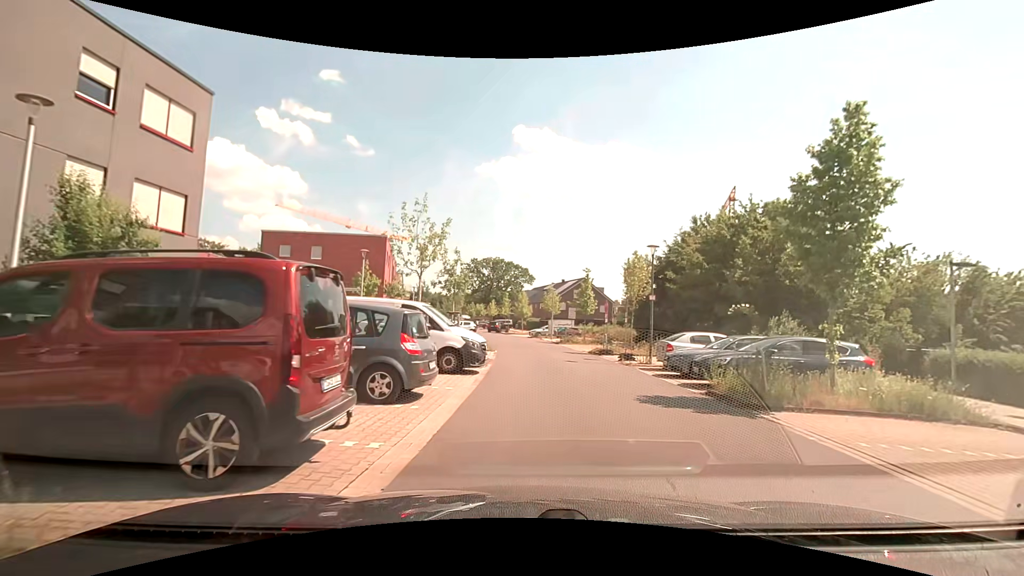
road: residential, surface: asphalt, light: Day
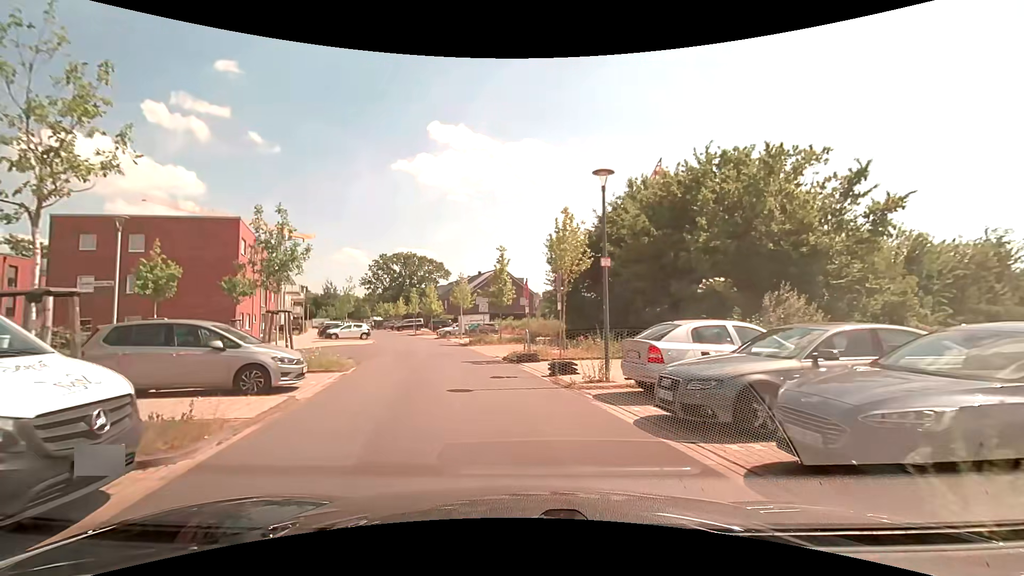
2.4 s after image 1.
(+1.4, +9.8) m; +10°
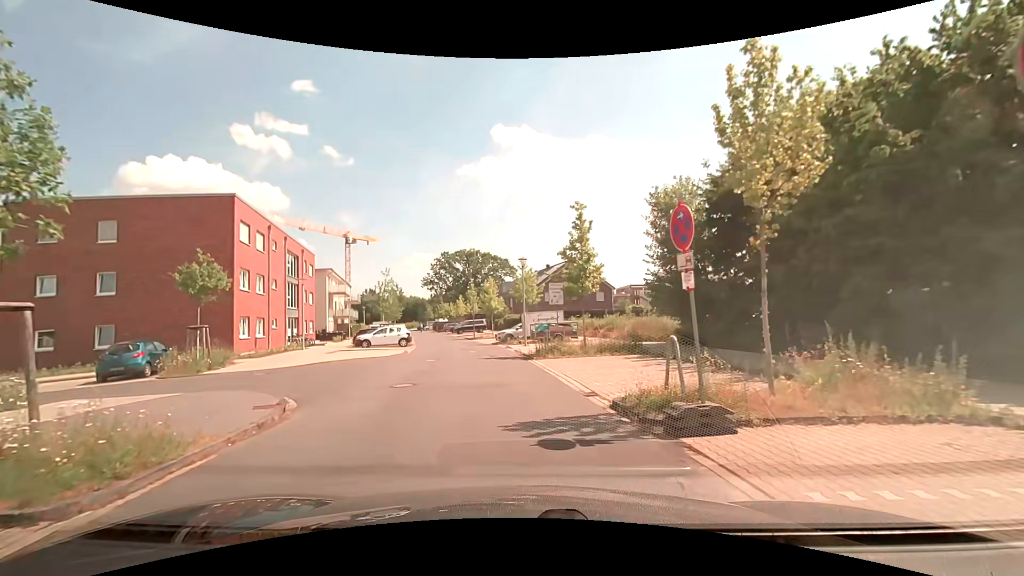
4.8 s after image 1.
(-1.0, +11.7) m; -8°
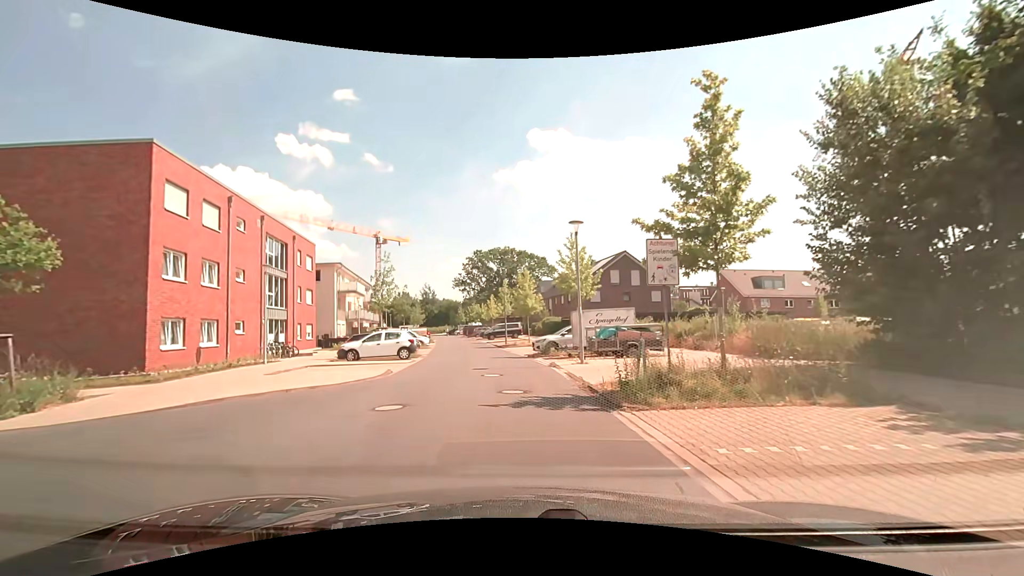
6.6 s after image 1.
(-0.5, +10.9) m; -4°
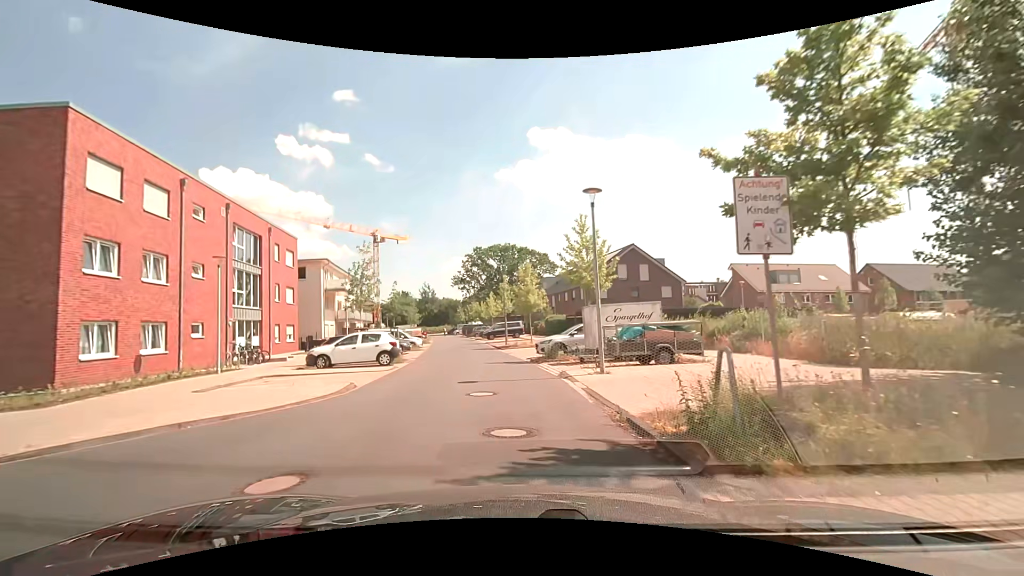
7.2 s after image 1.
(0.0, +4.0) m; -1°
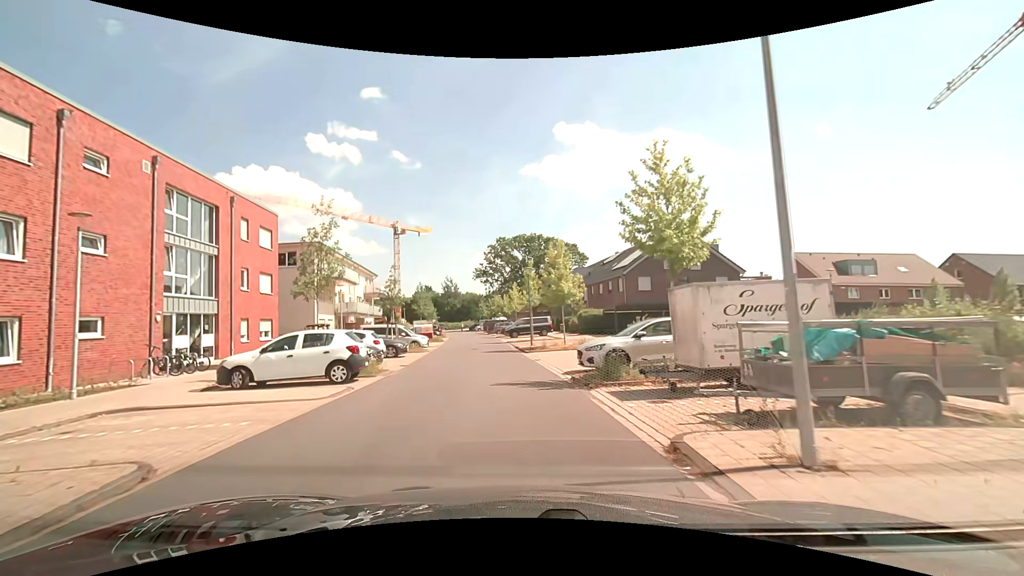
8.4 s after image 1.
(-0.1, +8.5) m; -3°
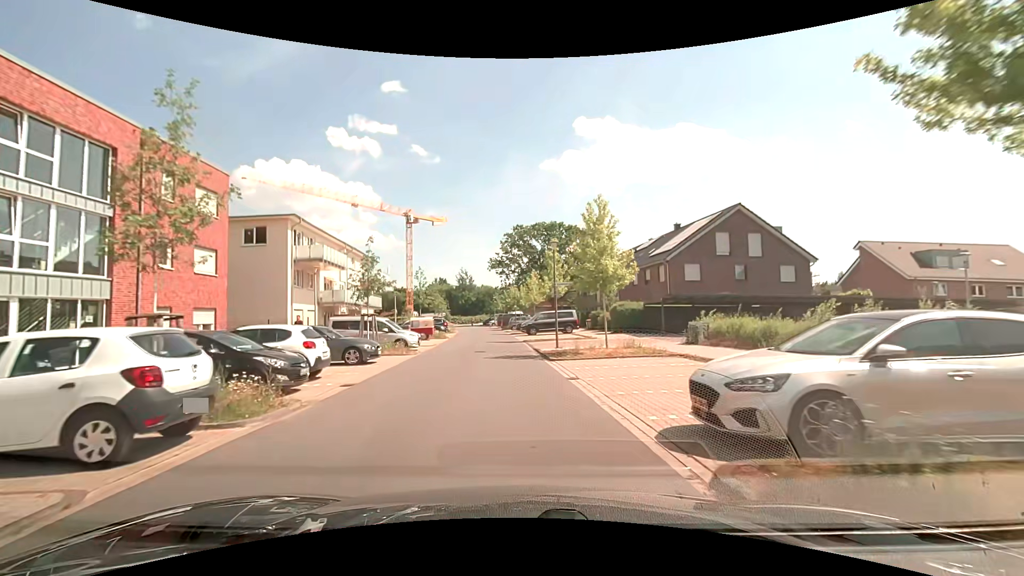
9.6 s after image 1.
(-0.1, +8.7) m; -1°
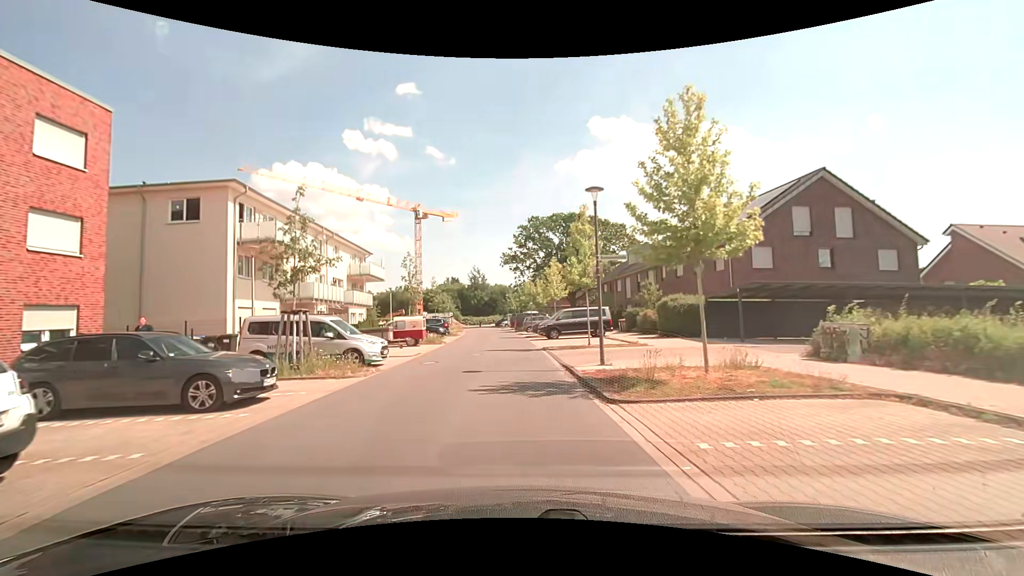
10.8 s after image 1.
(-0.2, +9.3) m; -1°
(0, +10) (-1, +20) (-1, +30) (-2, +40) (-3, +50) (-3, +60) (-4, +70) (-6, +80) (-7, +90) (-8, +100) m
